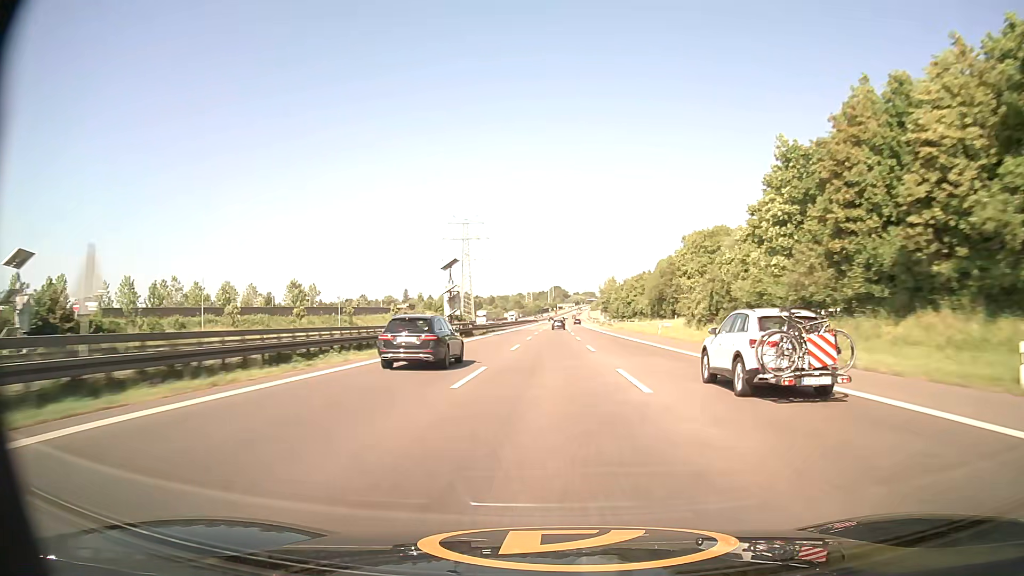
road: motorway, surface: asphalt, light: Day
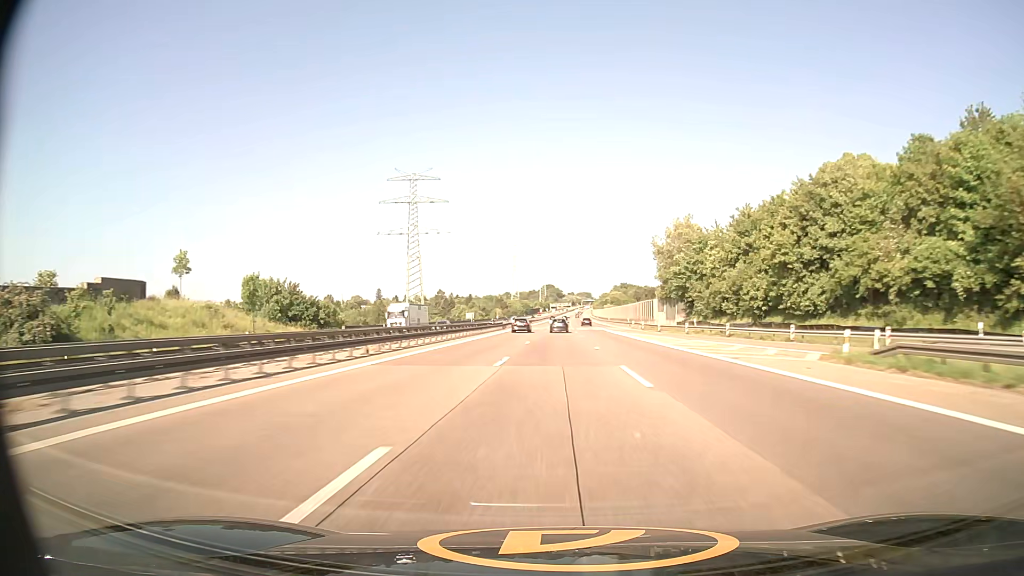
(+0.9, +124.8) m; +1°
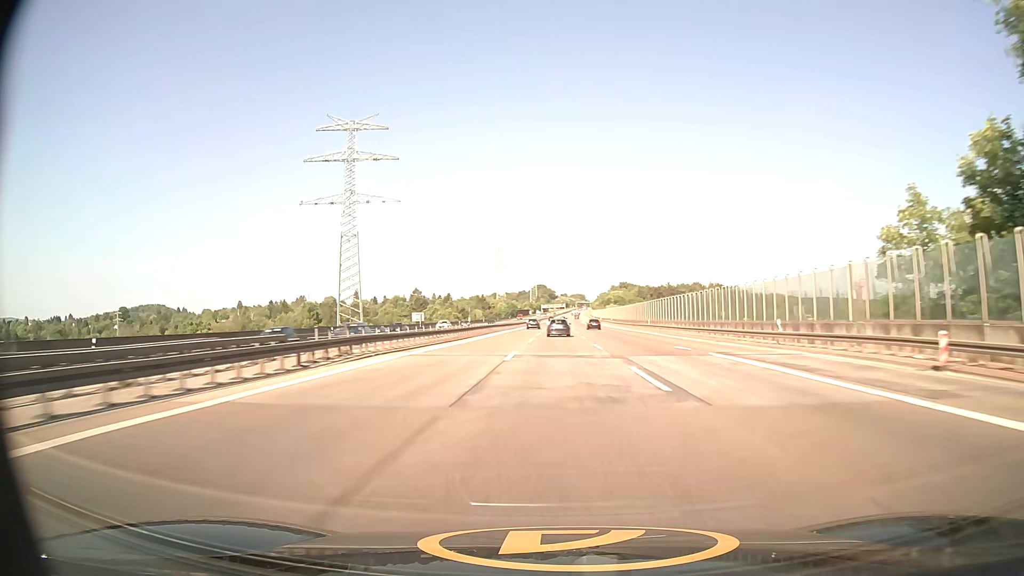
(+0.4, +72.0) m; +1°
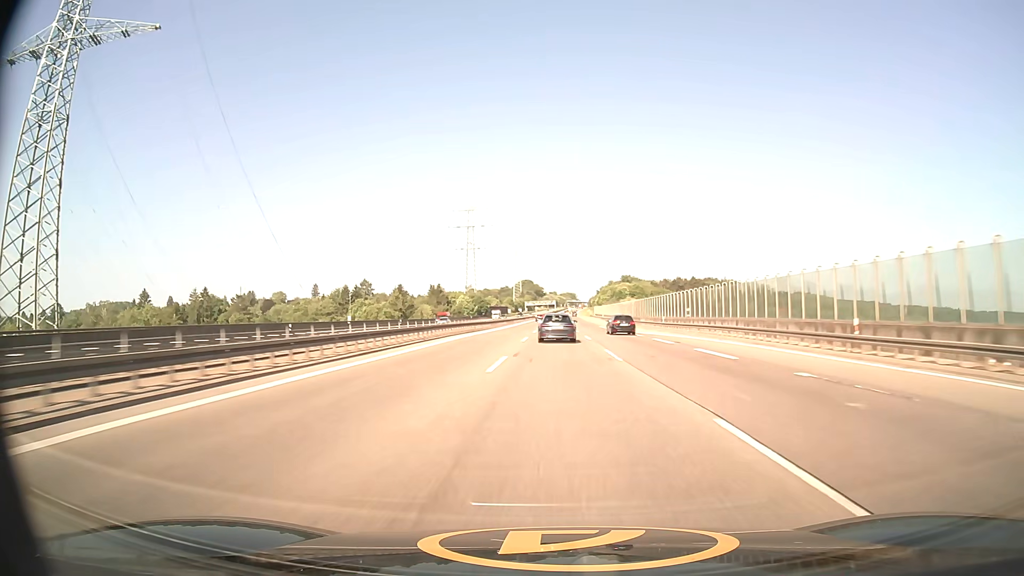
(+1.1, +116.4) m; +1°
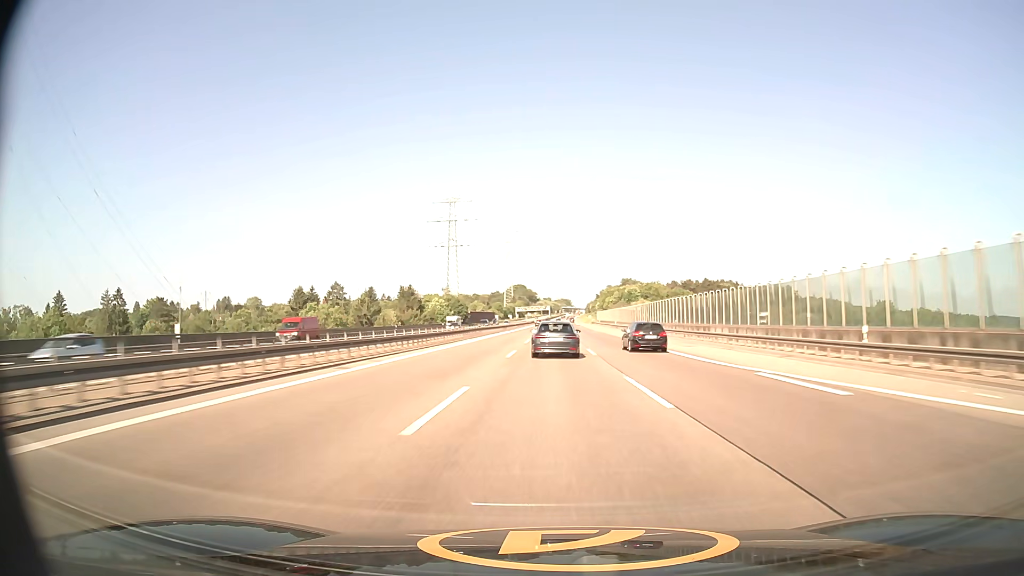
(+0.3, +45.2) m; +1°
(0, +10) (0, +20) (0, +30) (0, +40) (0, +50) (0, +60) (0, +70) (-1, +80) (-1, +90) (-1, +100) m
